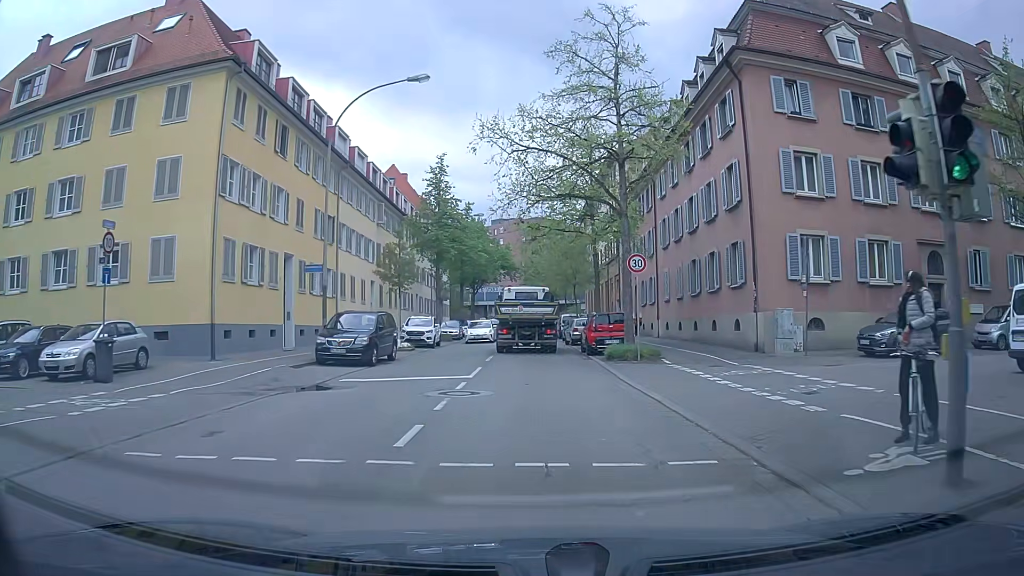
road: tertiary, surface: asphalt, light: Day
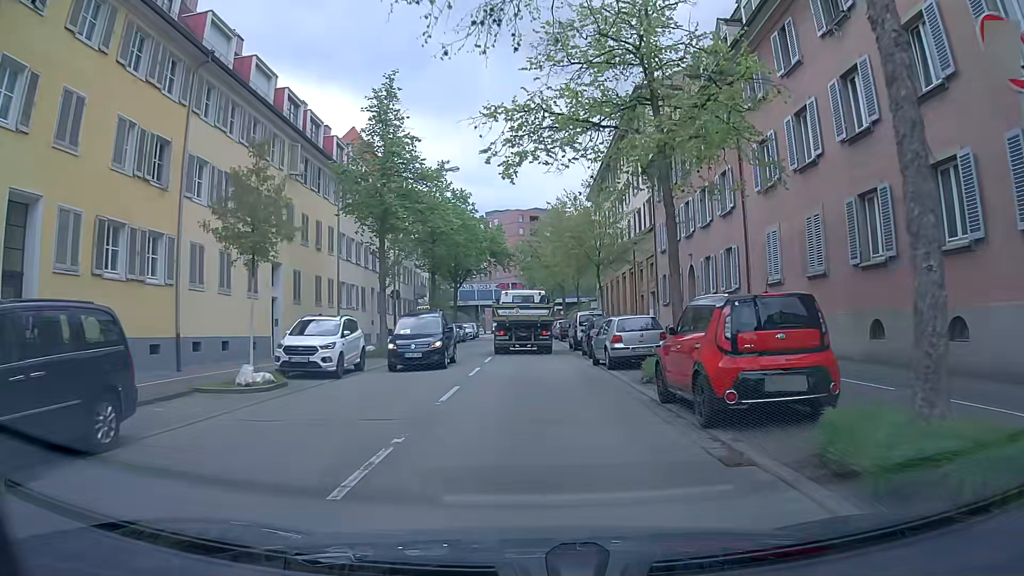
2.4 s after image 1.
(+0.2, +17.5) m; 0°
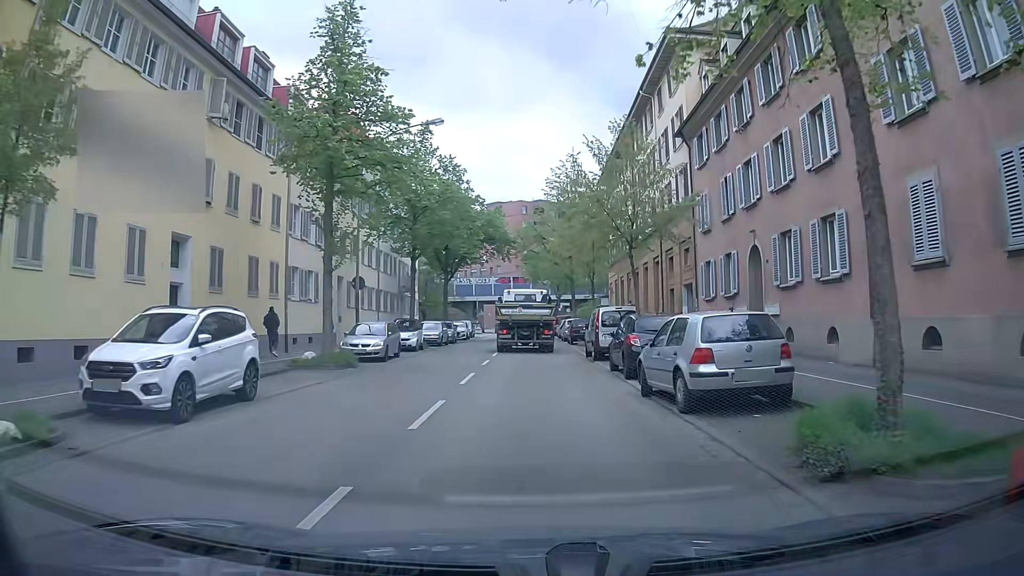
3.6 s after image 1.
(0.0, +8.8) m; -1°
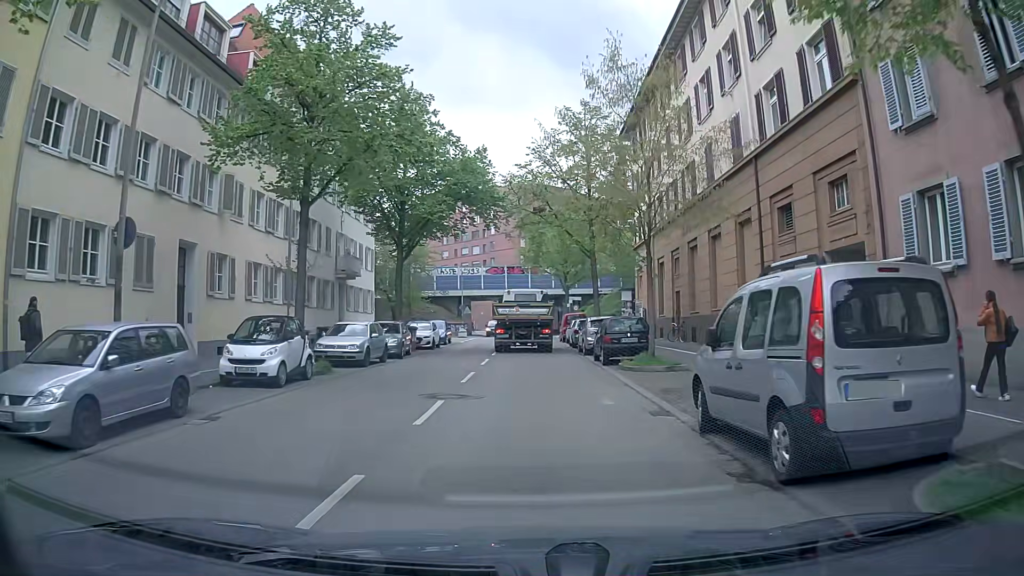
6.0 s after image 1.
(+0.4, +17.6) m; +1°
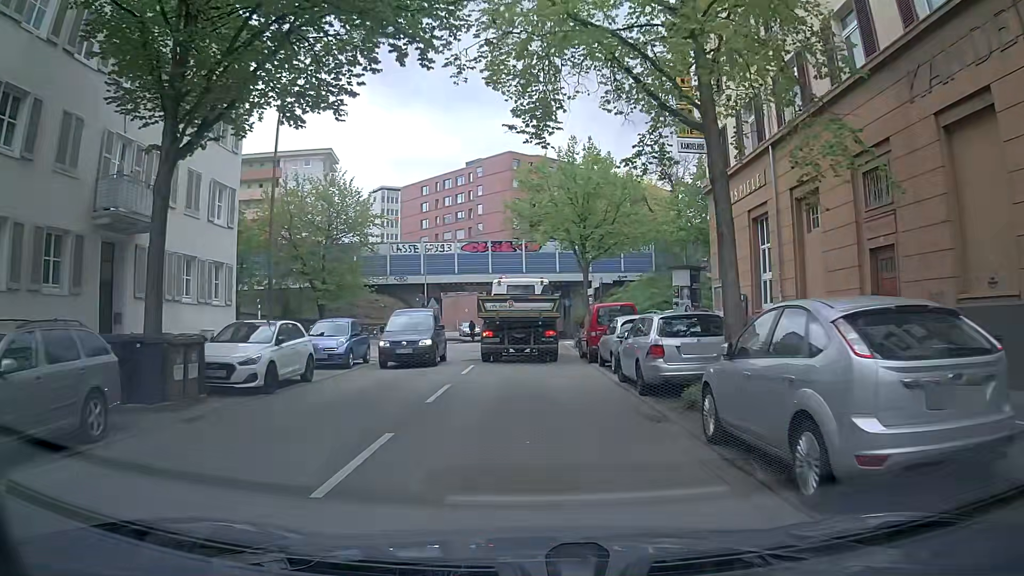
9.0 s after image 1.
(0.0, +21.9) m; +1°
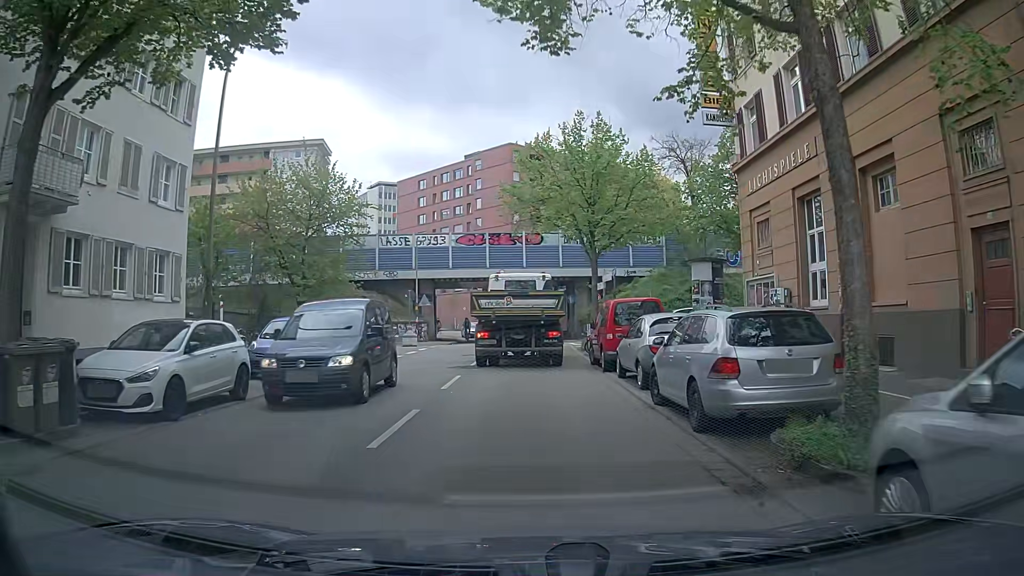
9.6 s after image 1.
(0.0, +4.0) m; -1°
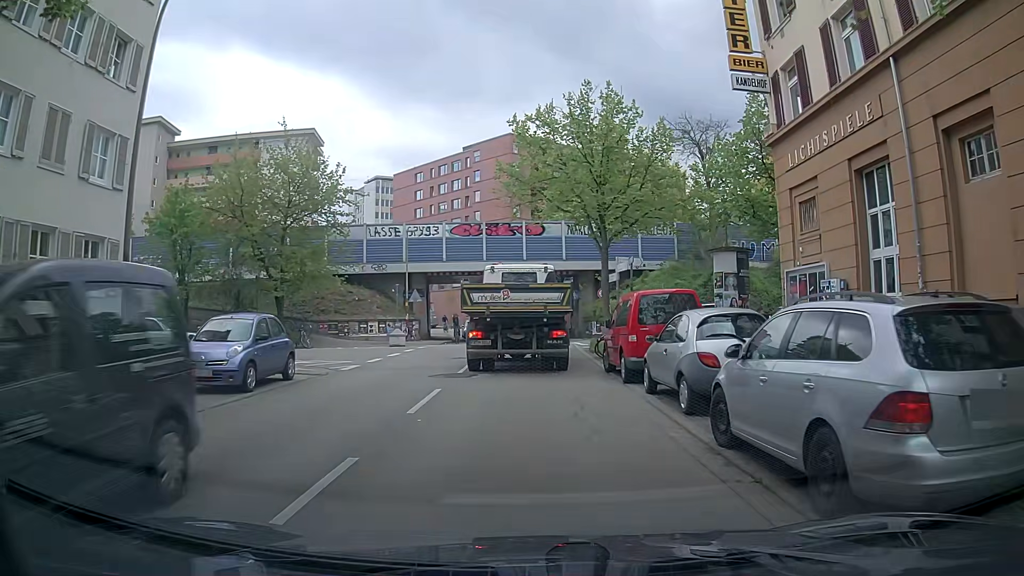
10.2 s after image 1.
(0.0, +3.6) m; +1°
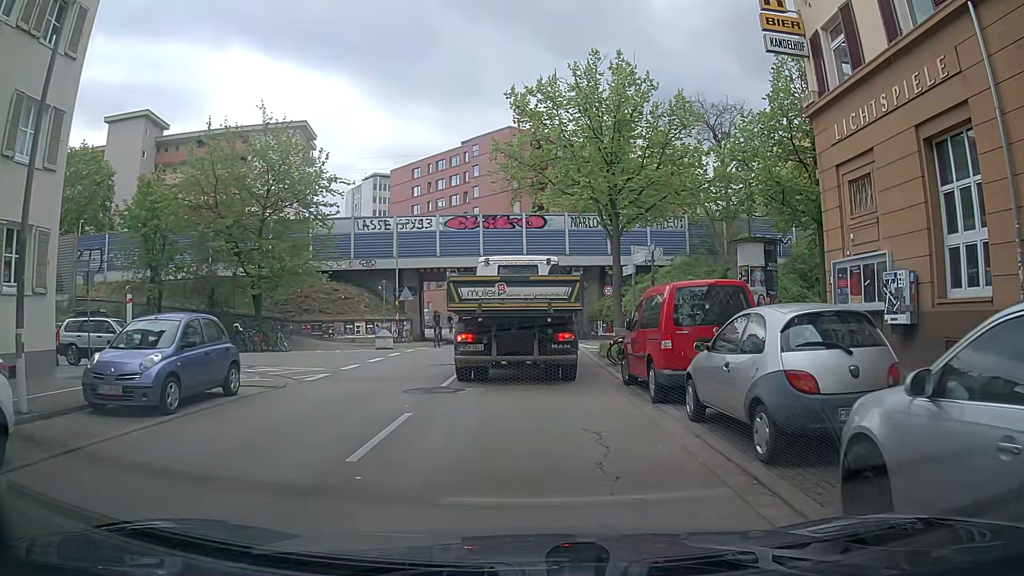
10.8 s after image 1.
(0.0, +3.1) m; +1°
